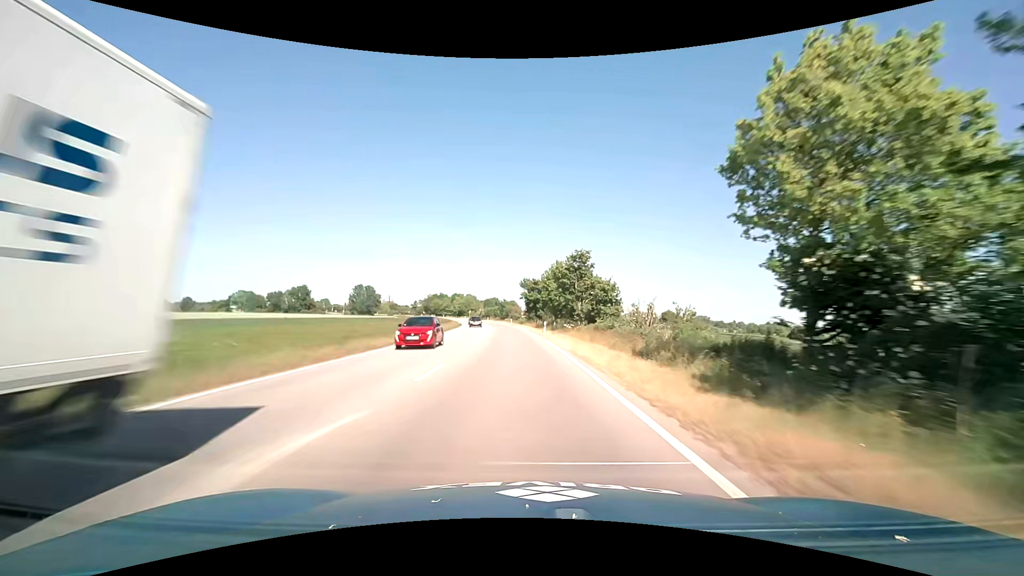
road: primary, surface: asphalt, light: Day
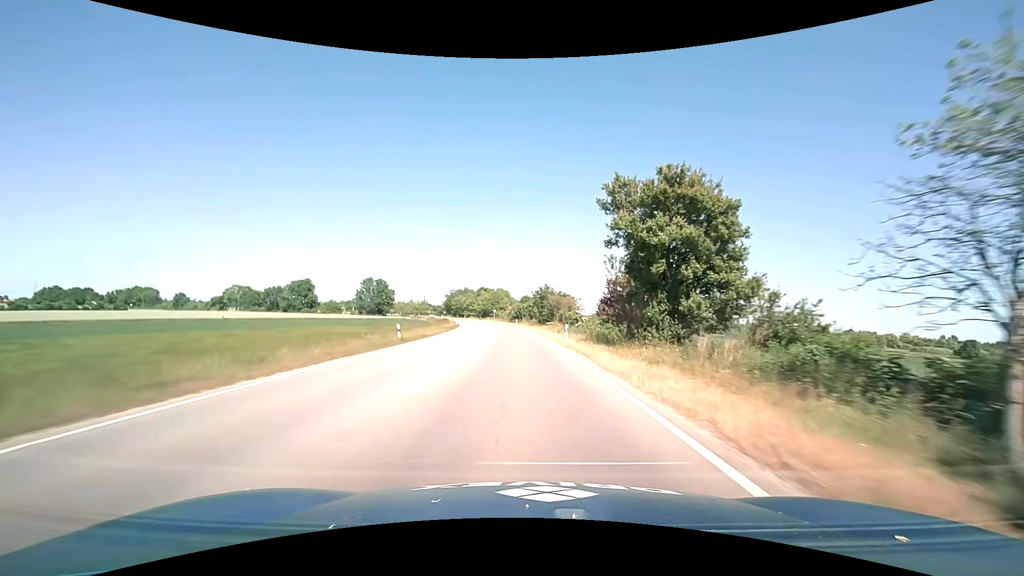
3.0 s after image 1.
(-2.4, +62.2) m; -5°
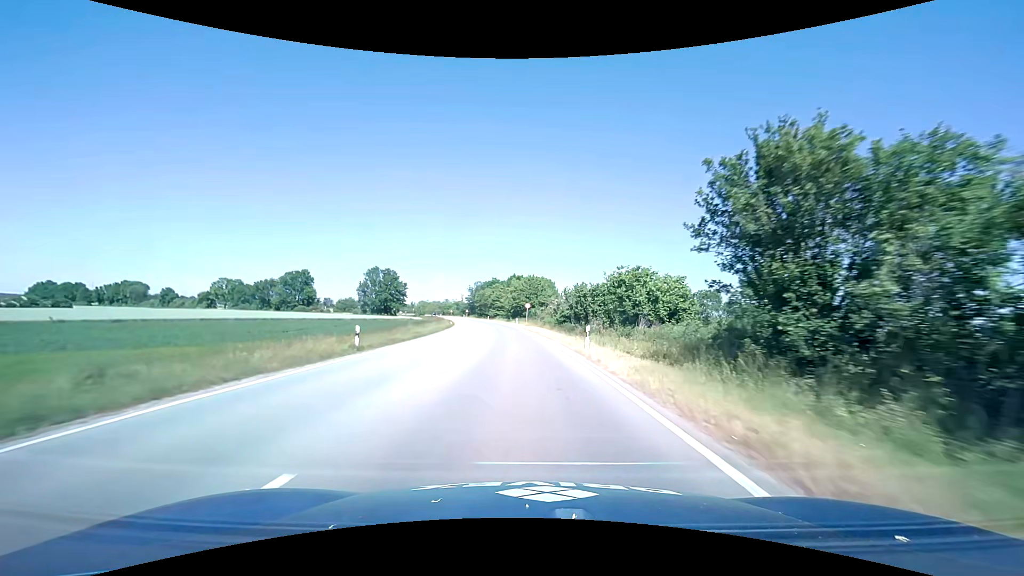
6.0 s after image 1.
(-2.1, +57.8) m; -5°
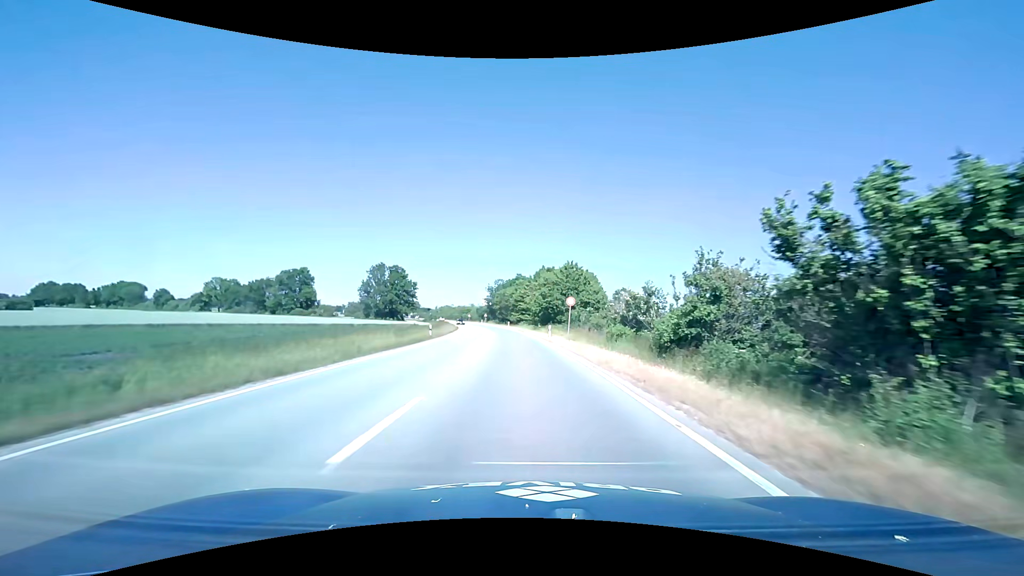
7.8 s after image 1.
(-1.0, +31.6) m; -3°
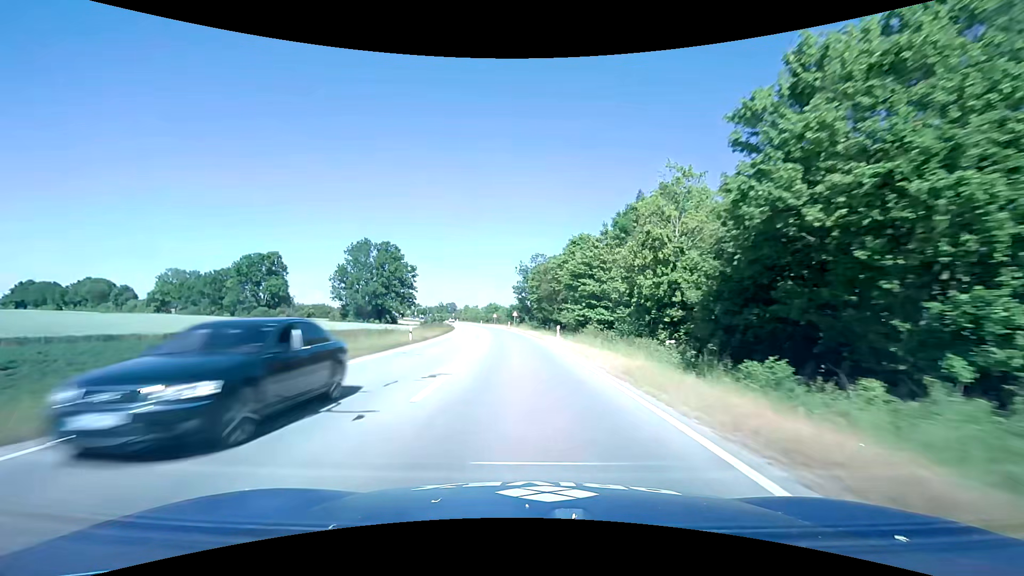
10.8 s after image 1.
(-2.3, +57.7) m; -5°
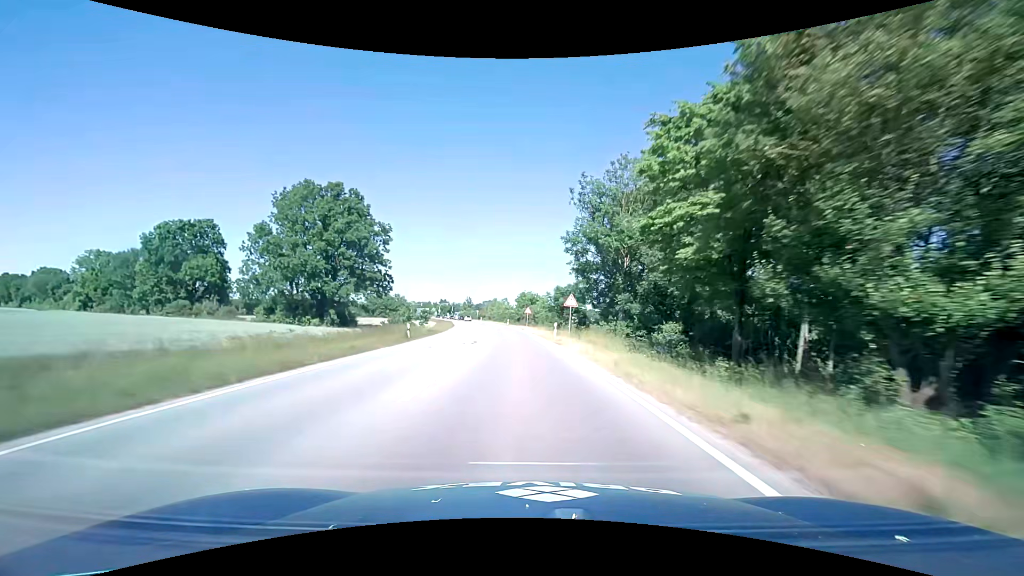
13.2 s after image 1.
(-2.2, +49.8) m; -5°
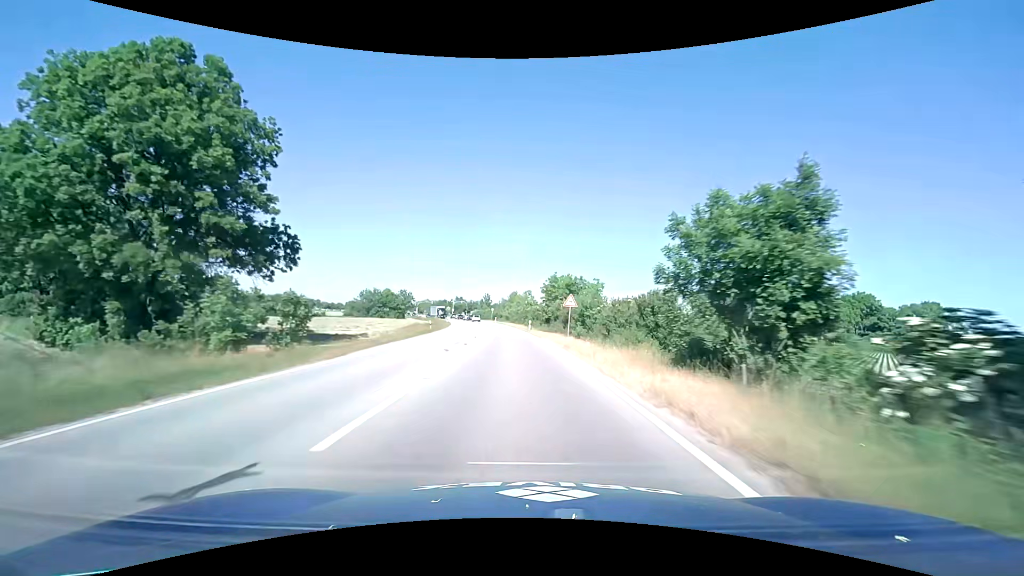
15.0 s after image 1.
(-0.8, +34.8) m; -3°
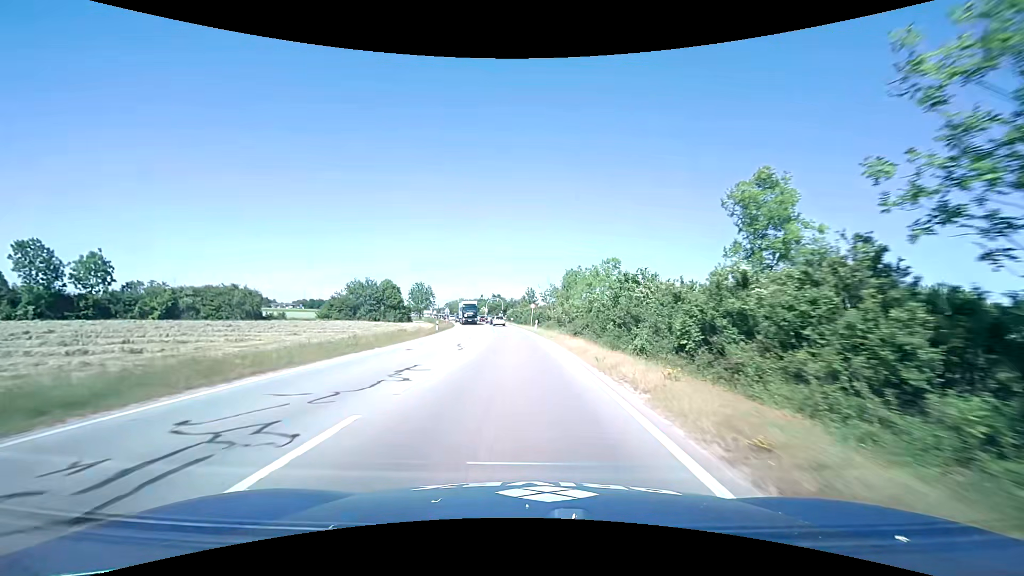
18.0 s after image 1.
(-2.0, +50.0) m; -6°
(0, +10) (0, +20) (-1, +30) (-1, +40) (-2, +50) (-3, +60) (-4, +70) (-5, +80) (-7, +90) (-8, +100) m
